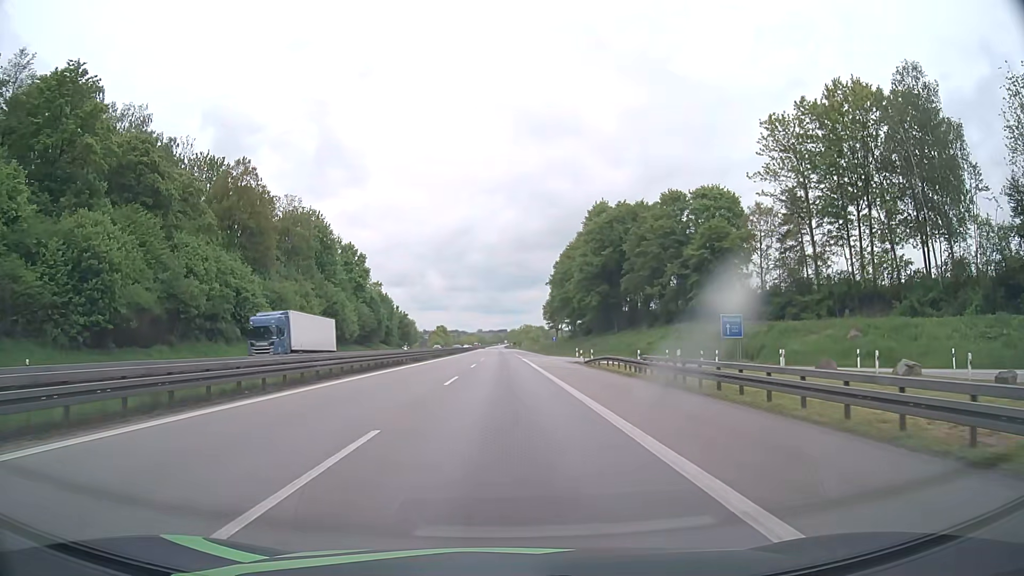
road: motorway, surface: asphalt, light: Day
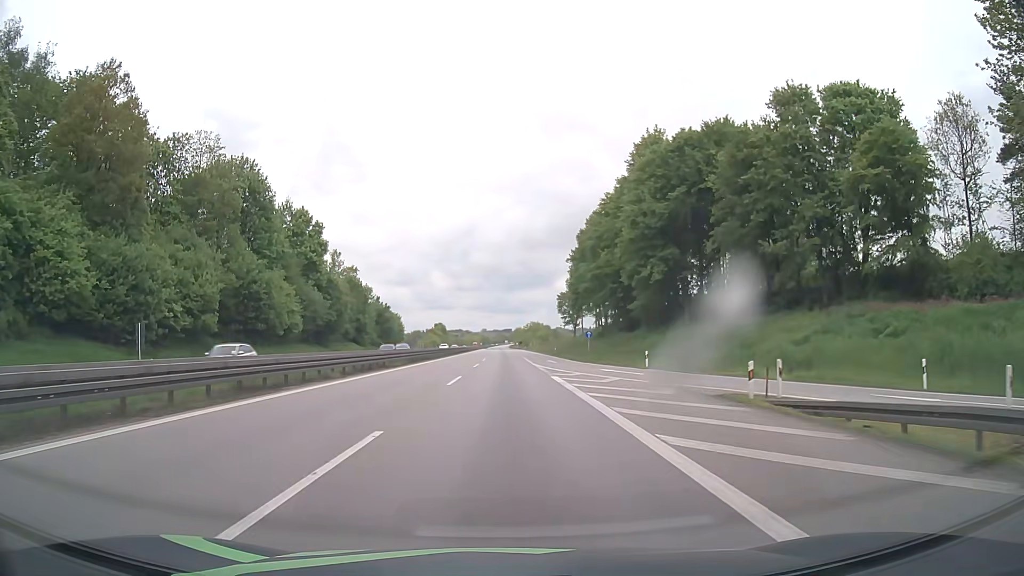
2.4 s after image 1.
(0.0, +36.5) m; 0°
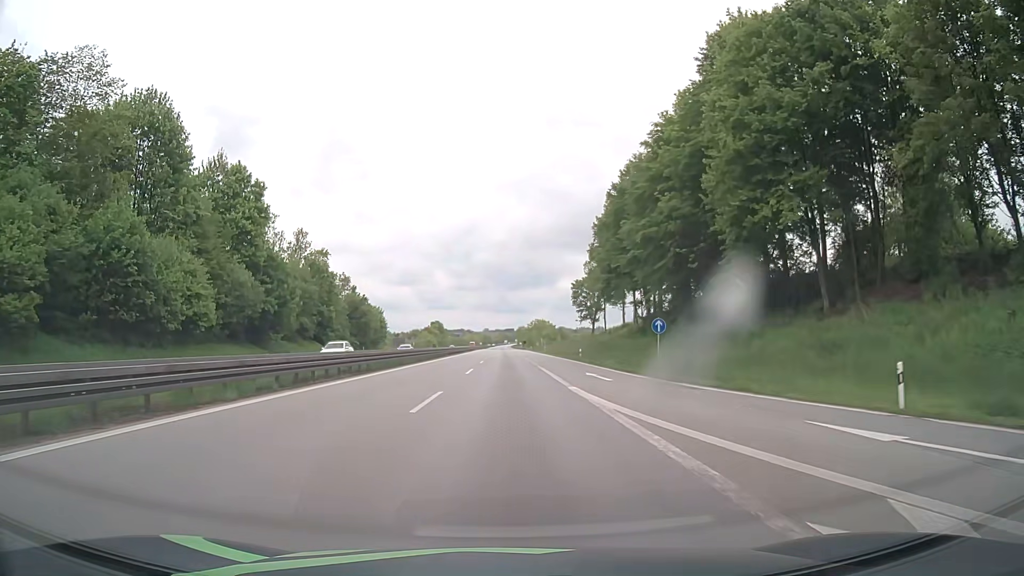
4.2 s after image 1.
(0.0, +27.4) m; 0°
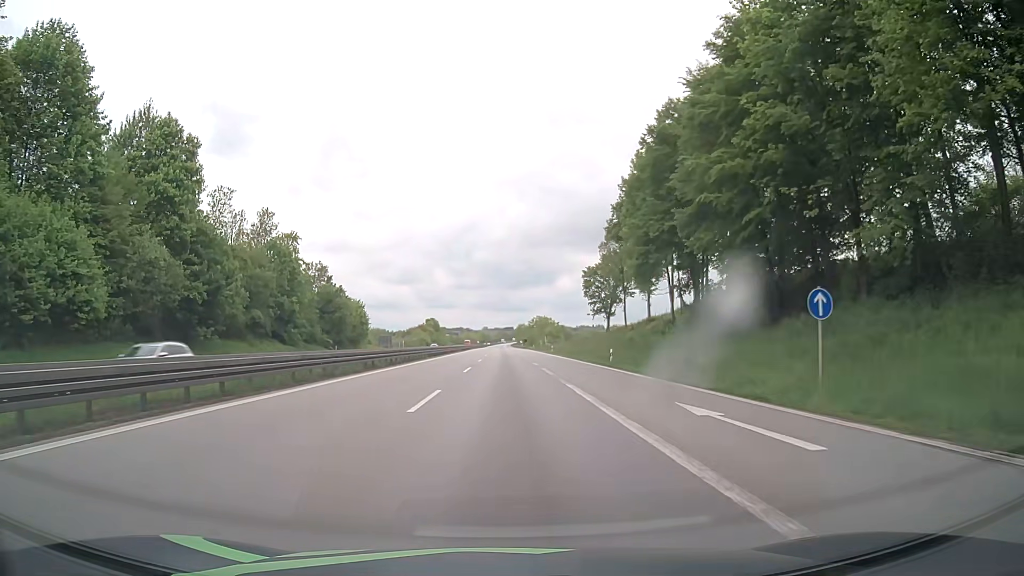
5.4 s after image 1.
(0.0, +18.2) m; 0°
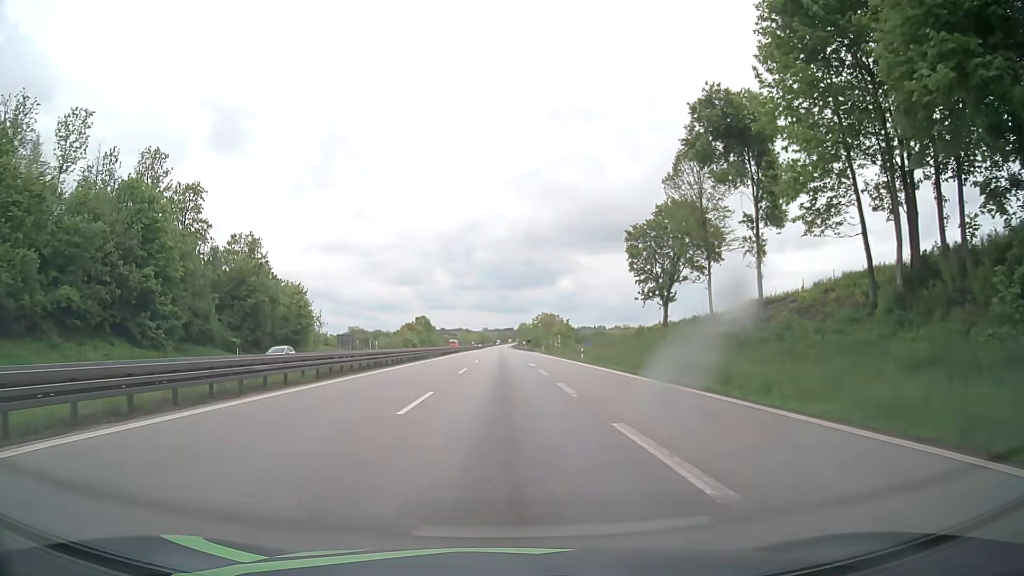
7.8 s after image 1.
(0.0, +36.5) m; 0°
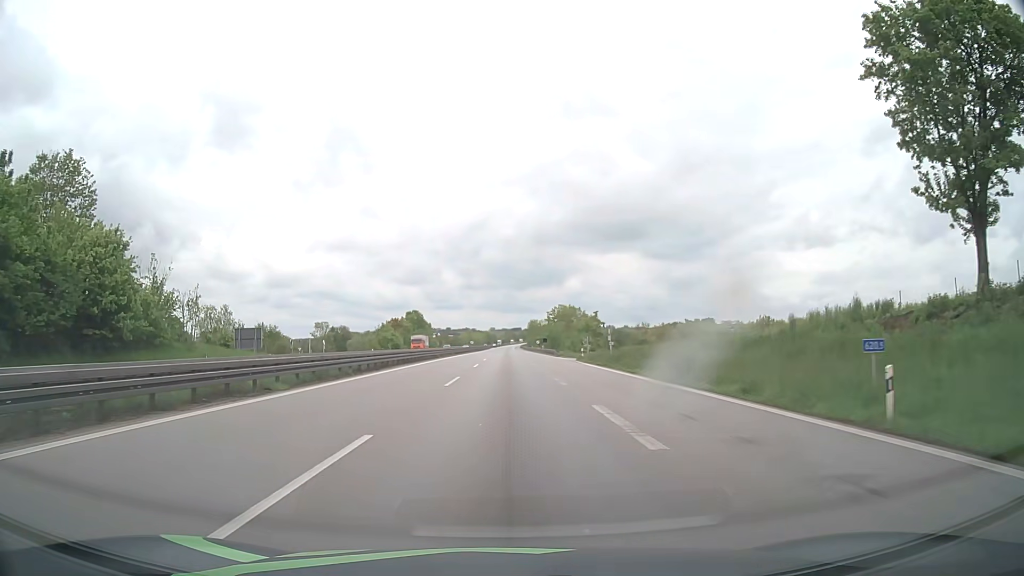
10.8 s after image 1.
(-0.3, +45.6) m; -1°
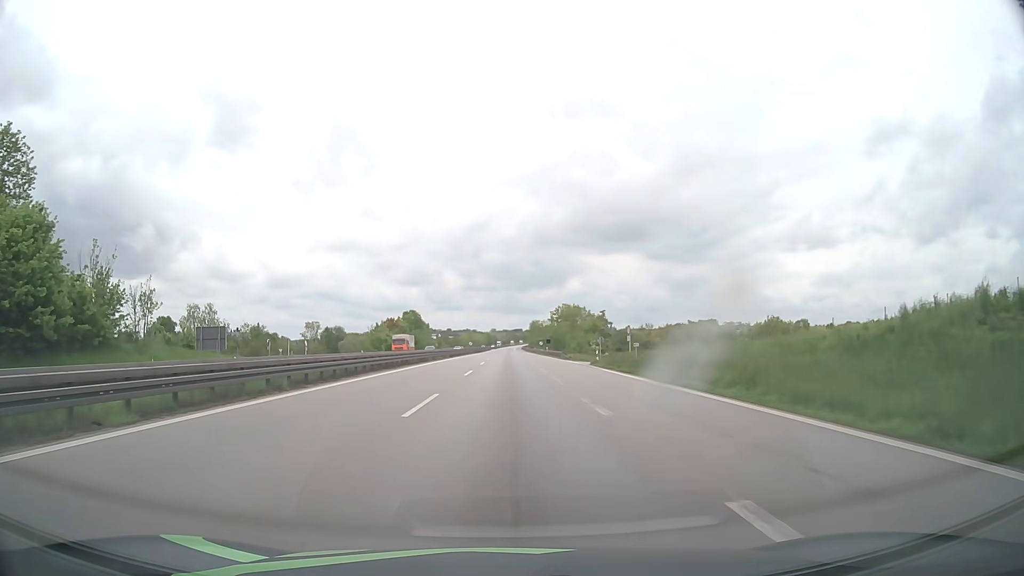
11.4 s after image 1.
(0.0, +9.1) m; 0°
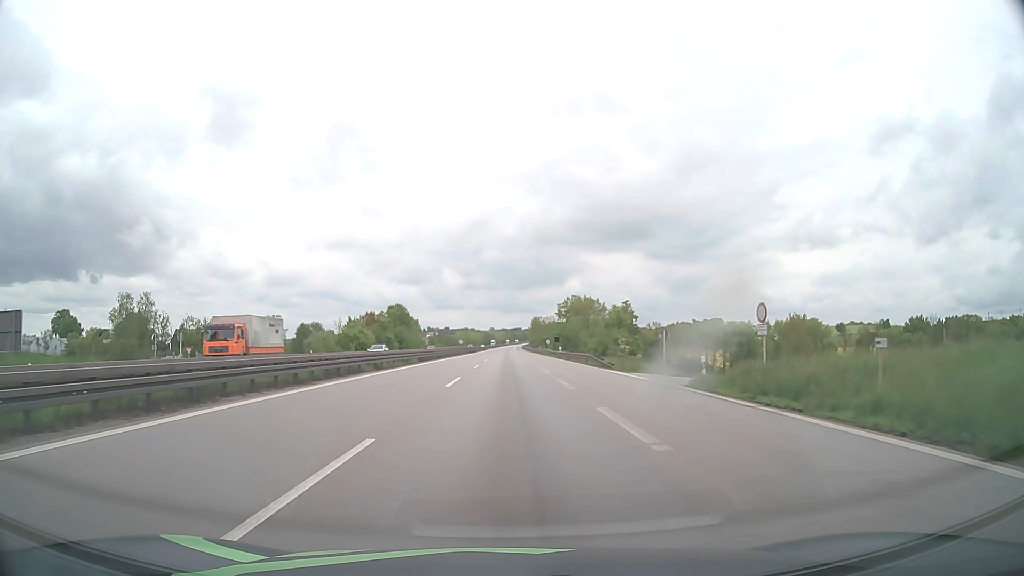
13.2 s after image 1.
(0.0, +27.4) m; 0°
(0, +10) (0, +20) (0, +30) (0, +40) (0, +50) (0, +60) (0, +70) (0, +80) (0, +90) (0, +100) m
